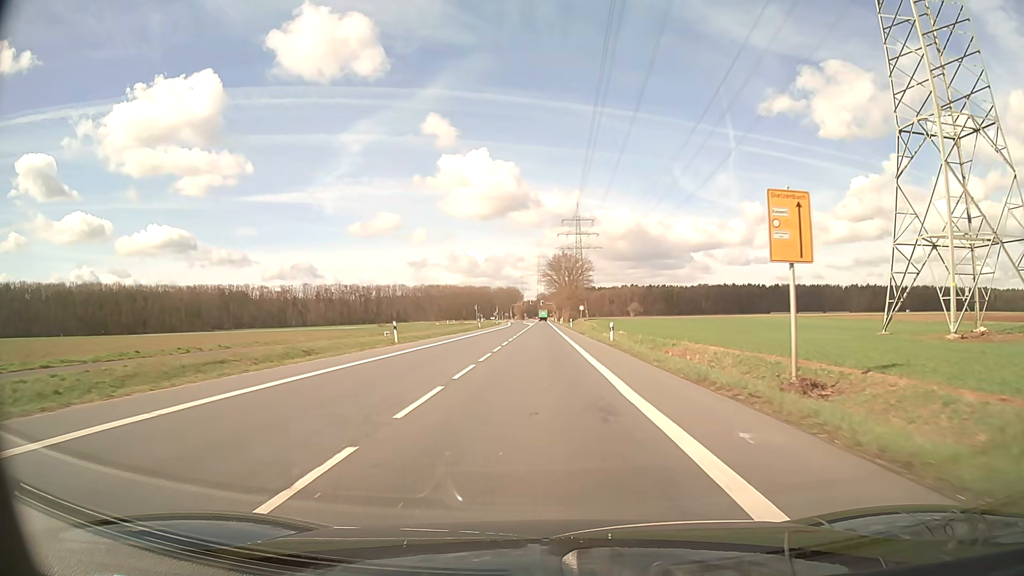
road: secondary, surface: asphalt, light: Day
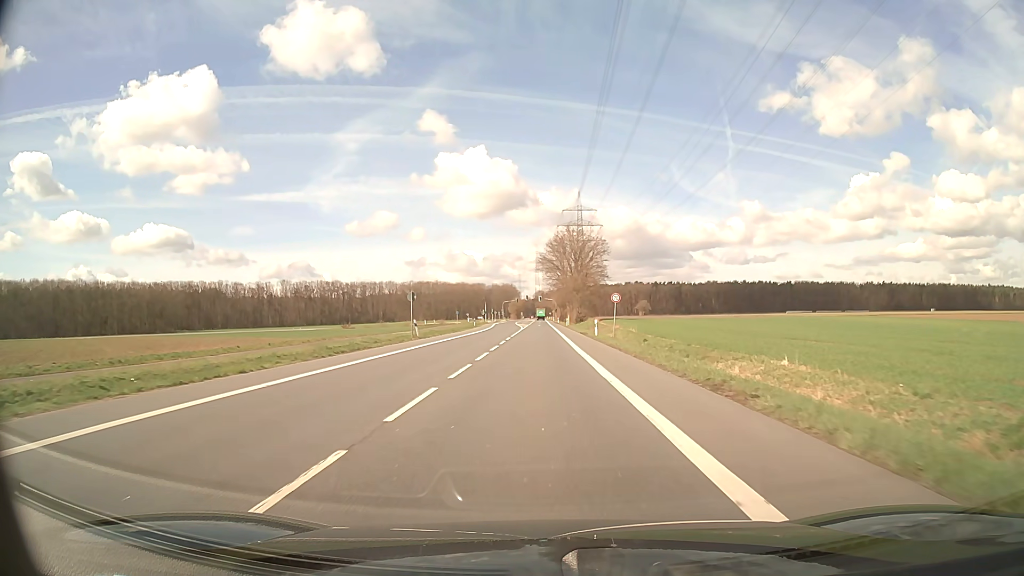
(0.0, +42.2) m; 0°
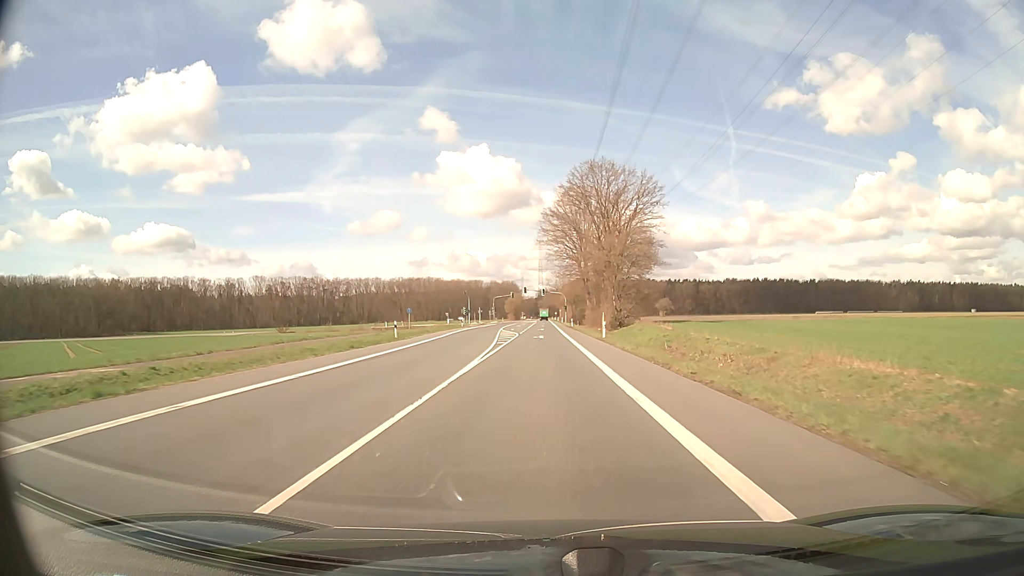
(-0.2, +52.8) m; 0°
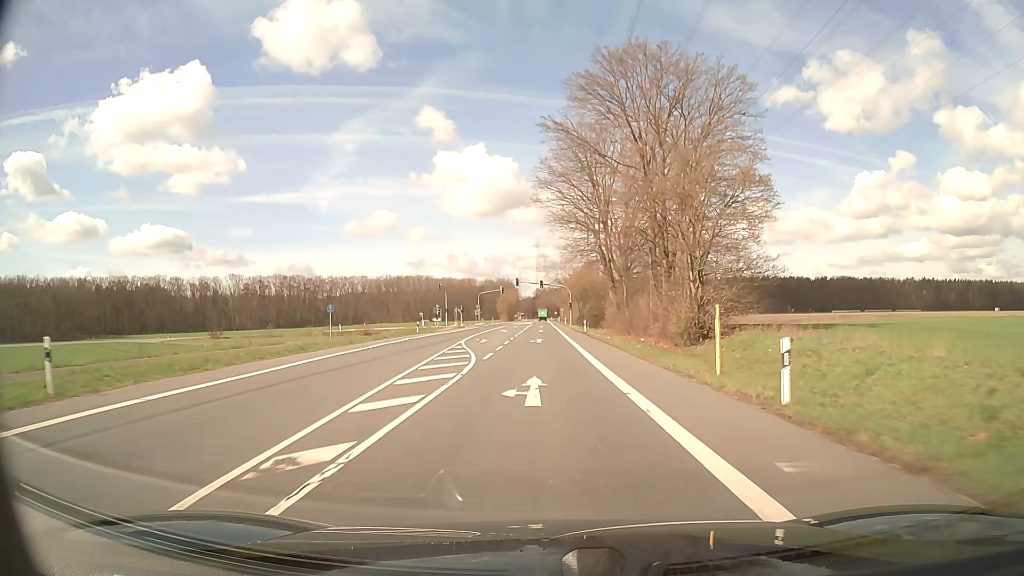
(0.0, +31.7) m; 0°
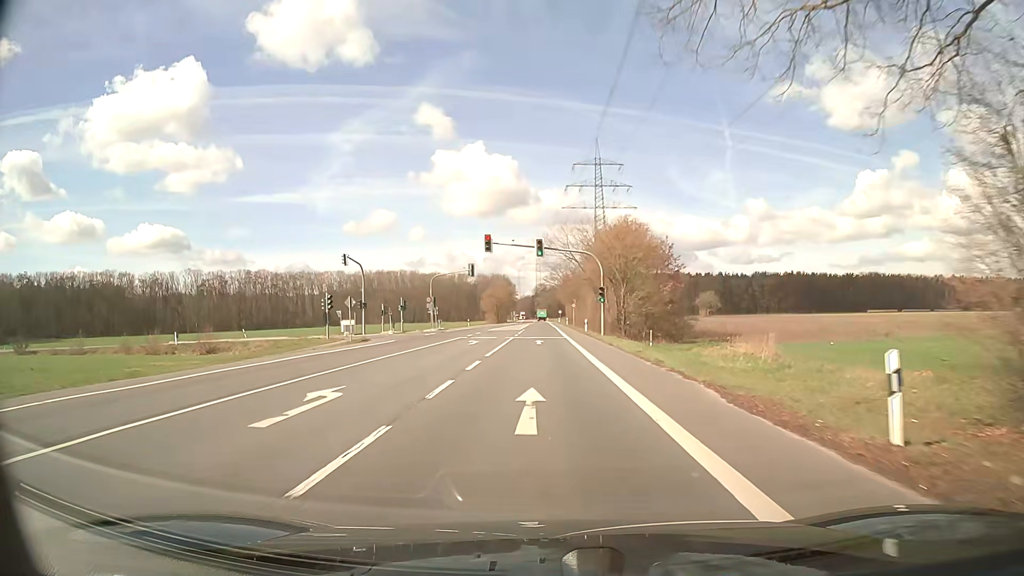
(+0.1, +52.8) m; 0°
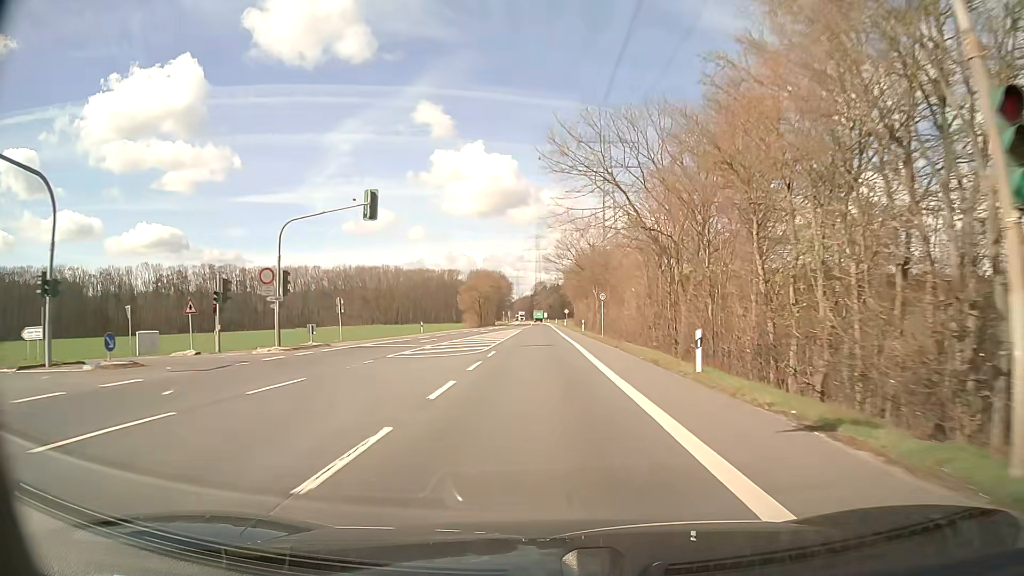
(-0.1, +42.2) m; 0°
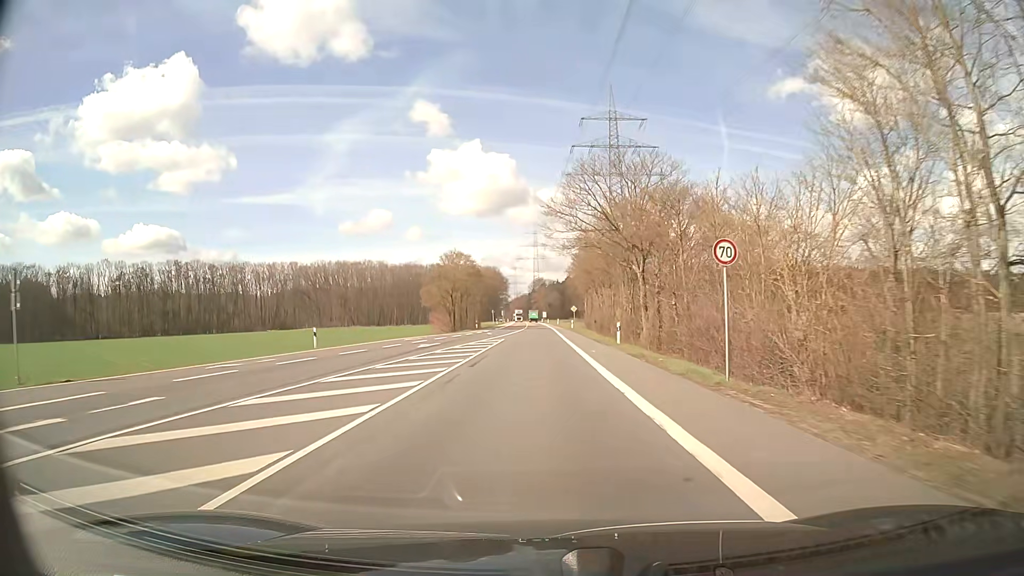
(0.0, +31.7) m; 0°
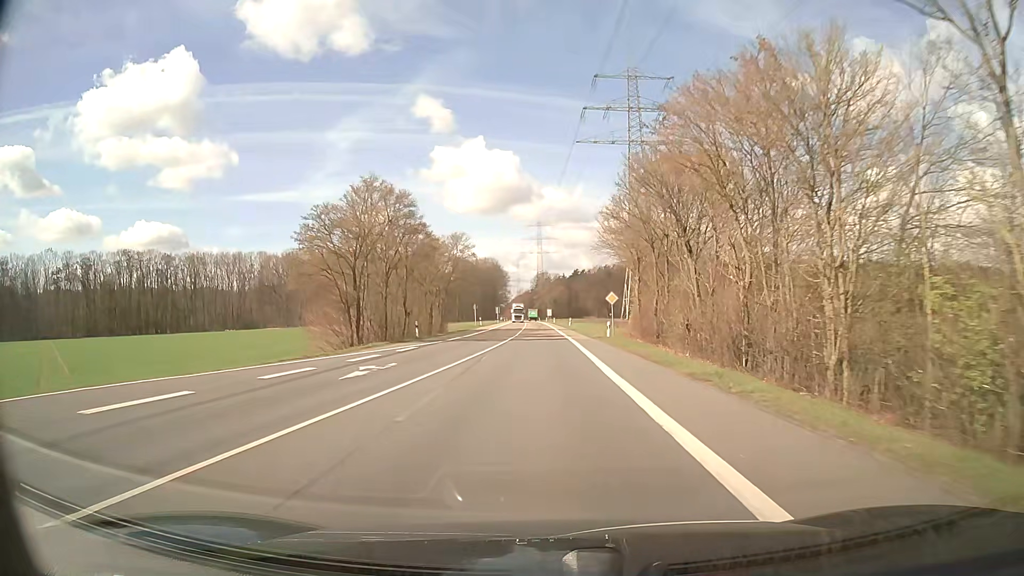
(-0.1, +42.2) m; 0°
(0, +10) (0, +20) (0, +30) (0, +40) (0, +50) (0, +60) (0, +70) (-1, +80) (-1, +90) (-1, +100) m
